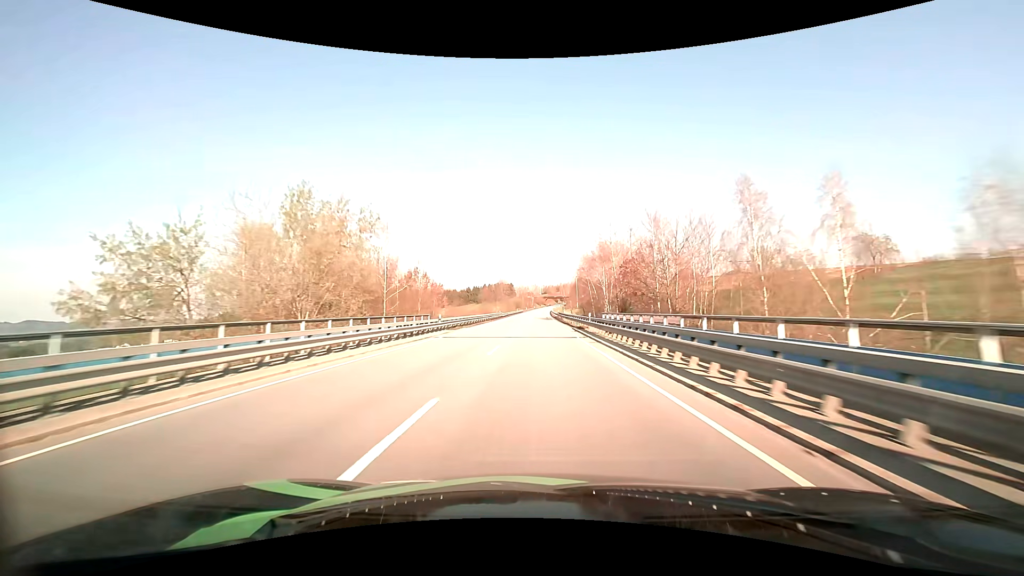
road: primary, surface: asphalt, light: Day
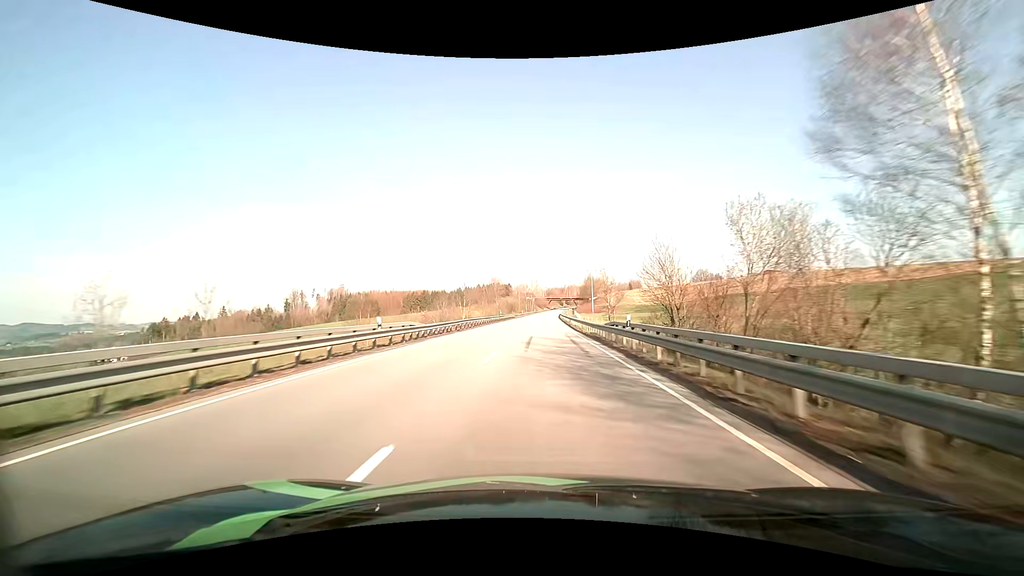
(-0.2, +62.6) m; 0°
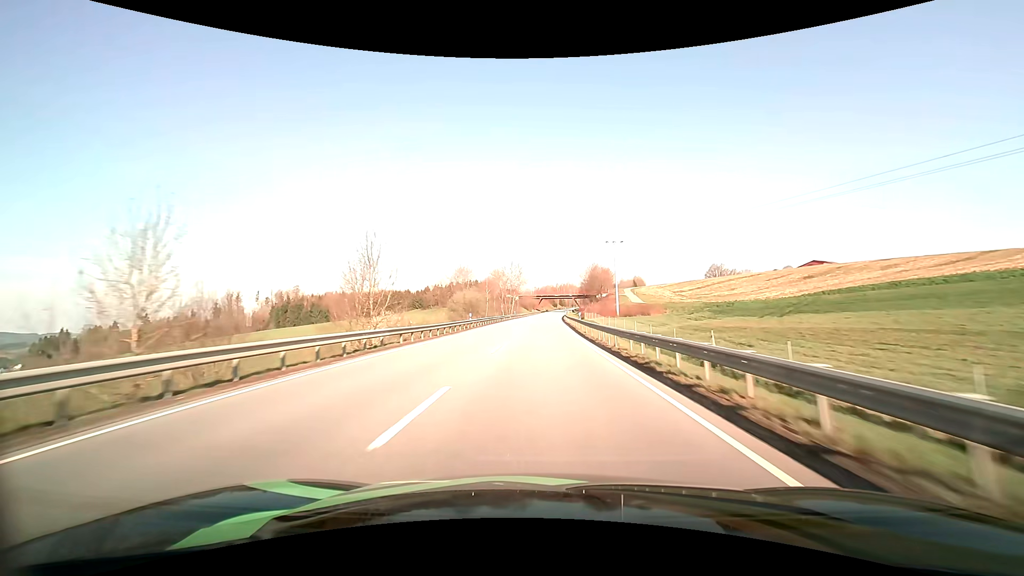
(+1.2, +78.8) m; +1°
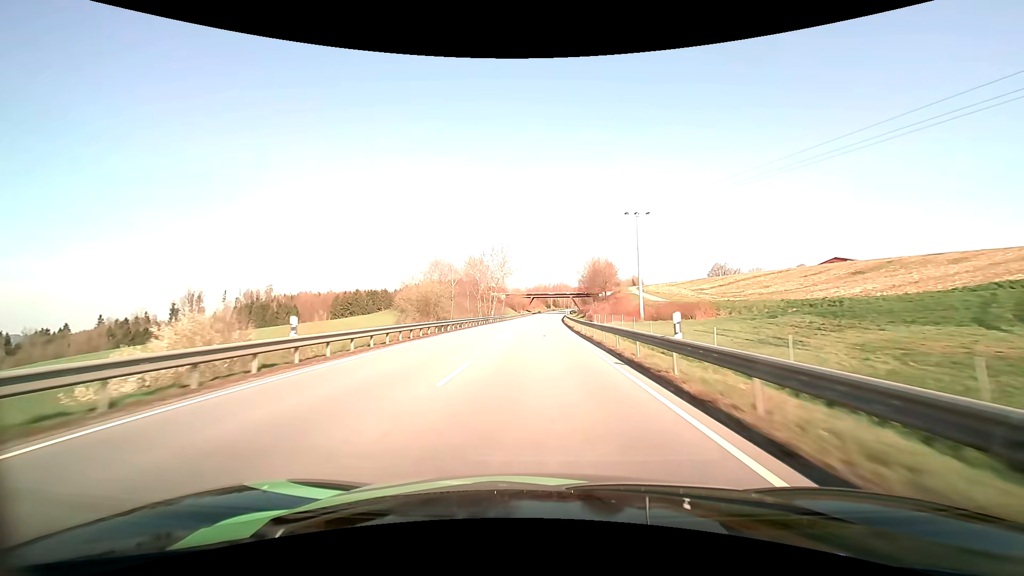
(+0.3, +31.5) m; +1°
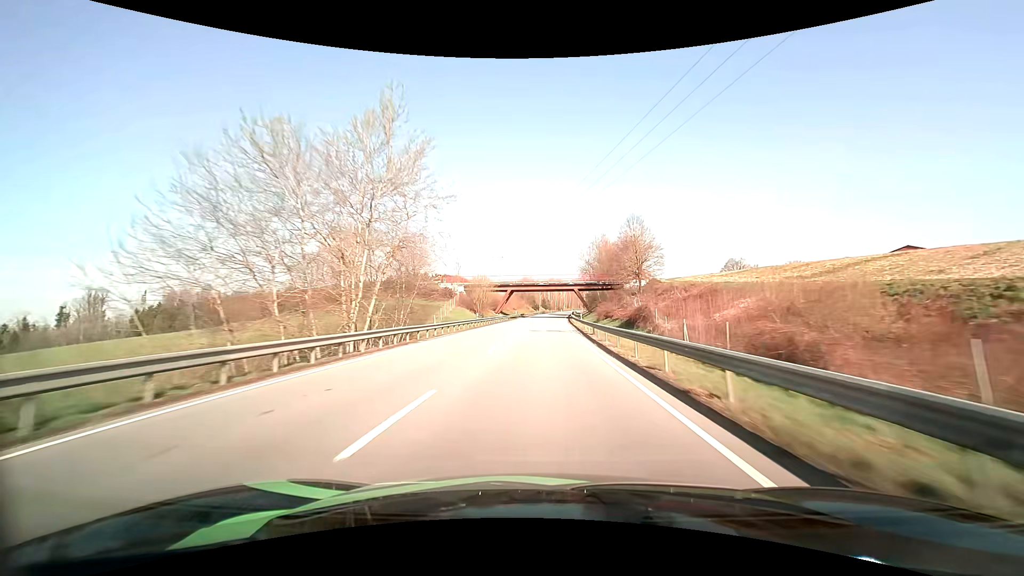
(+0.8, +63.4) m; +2°
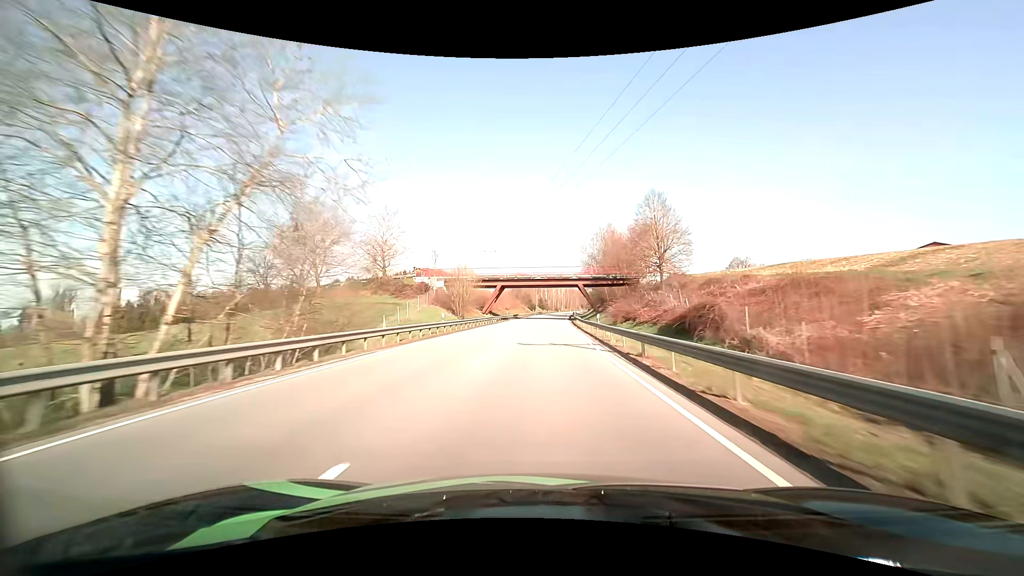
(+0.1, +16.0) m; 0°
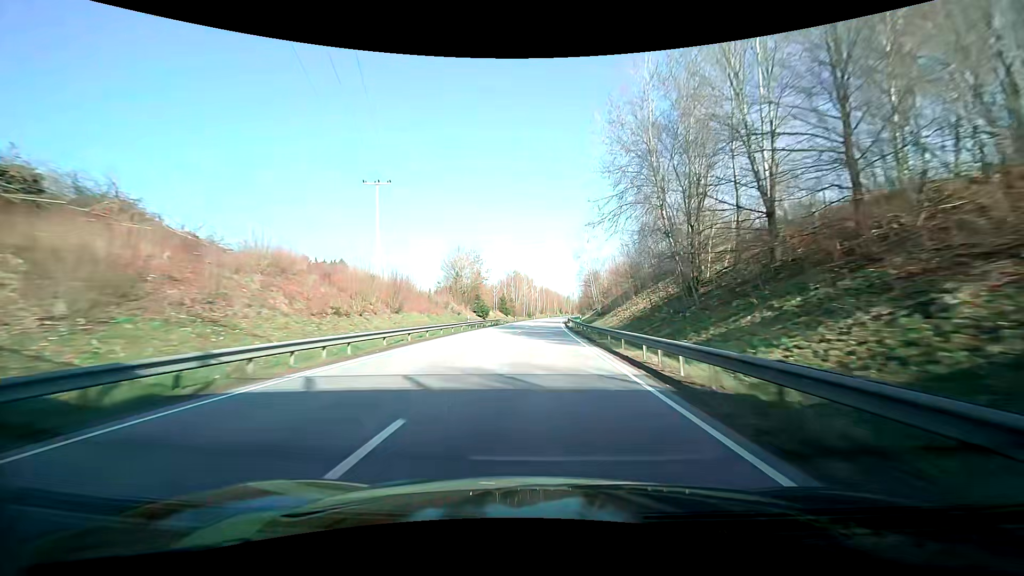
(+2.5, +81.0) m; +2°
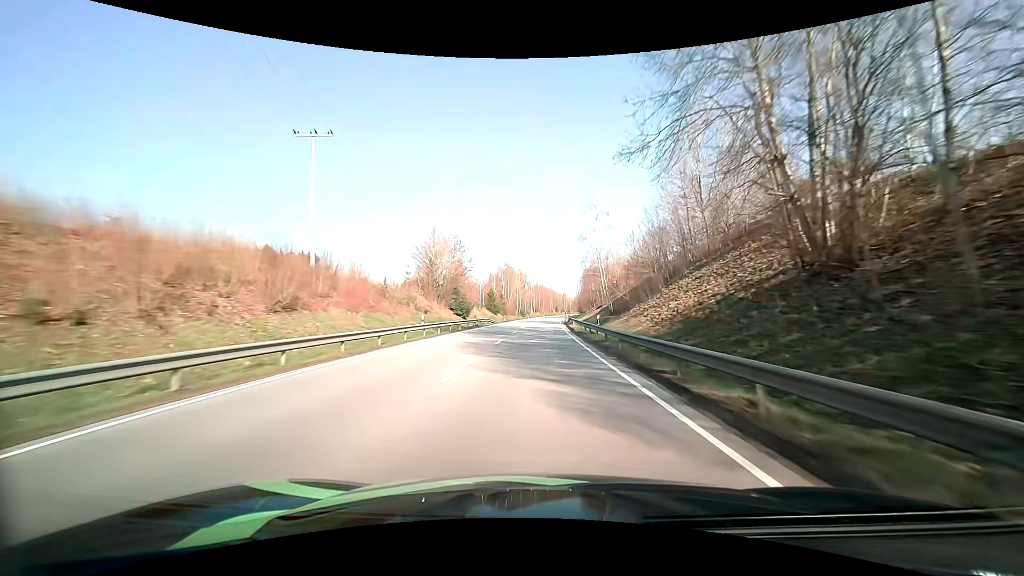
(+0.3, +16.3) m; +2°
(0, +10) (0, +20) (0, +30) (0, +40) (+1, +50) (+1, +60) (+1, +70) (+2, +80) (+2, +90) (+3, +100) m
